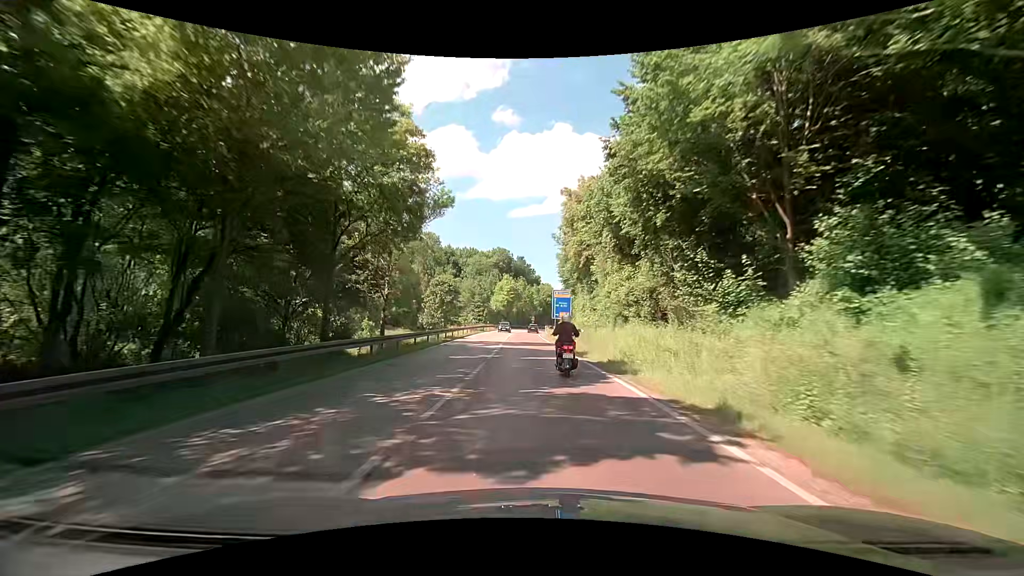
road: secondary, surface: asphalt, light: Day
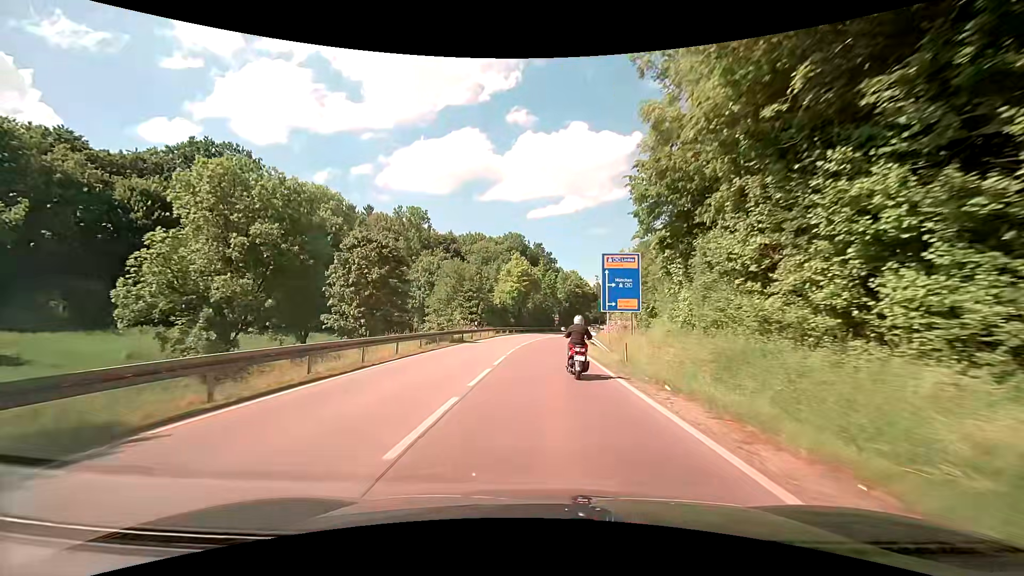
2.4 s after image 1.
(-0.4, +38.1) m; 0°
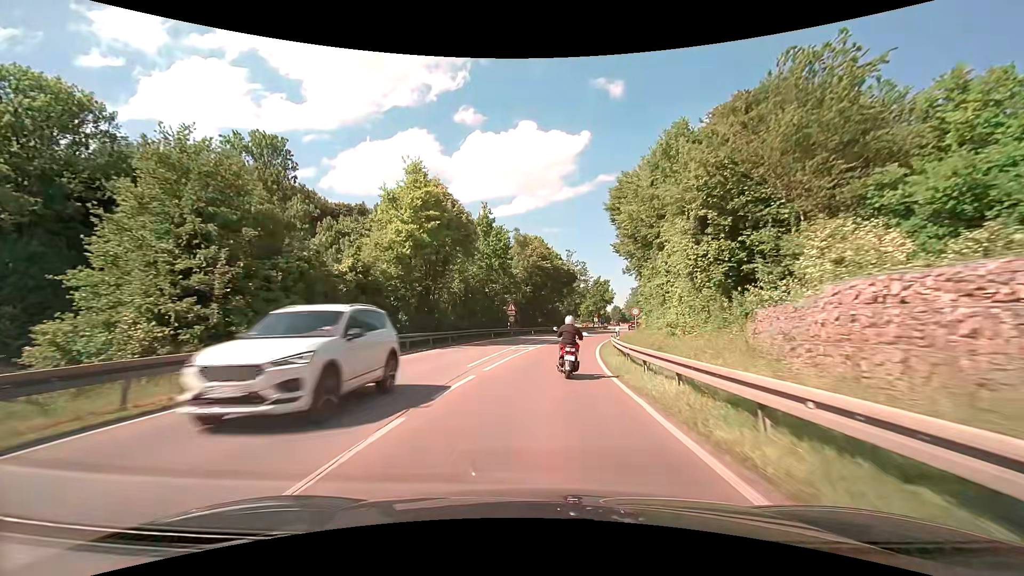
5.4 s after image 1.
(+0.3, +44.5) m; +4°
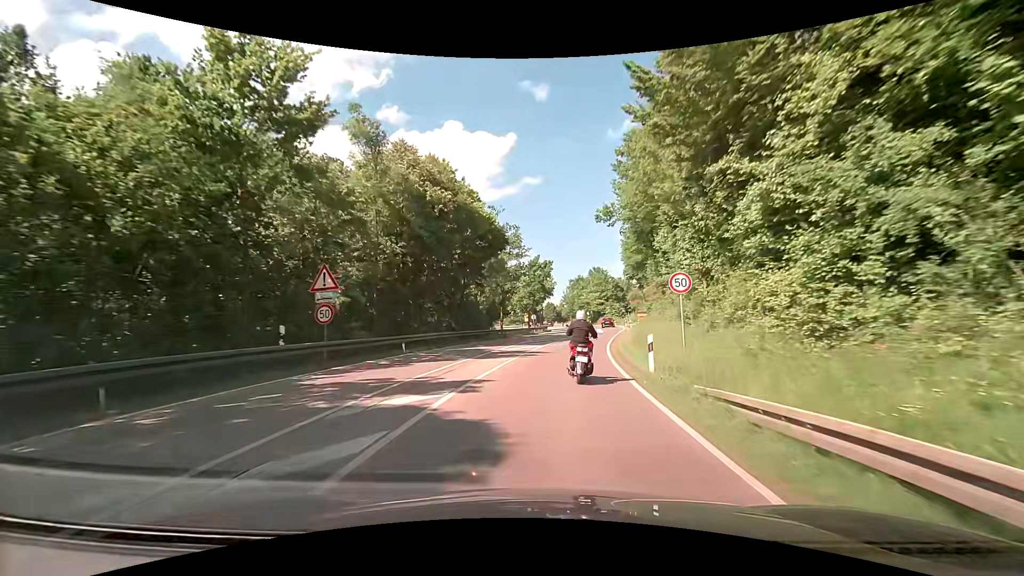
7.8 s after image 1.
(+2.1, +34.5) m; +8°
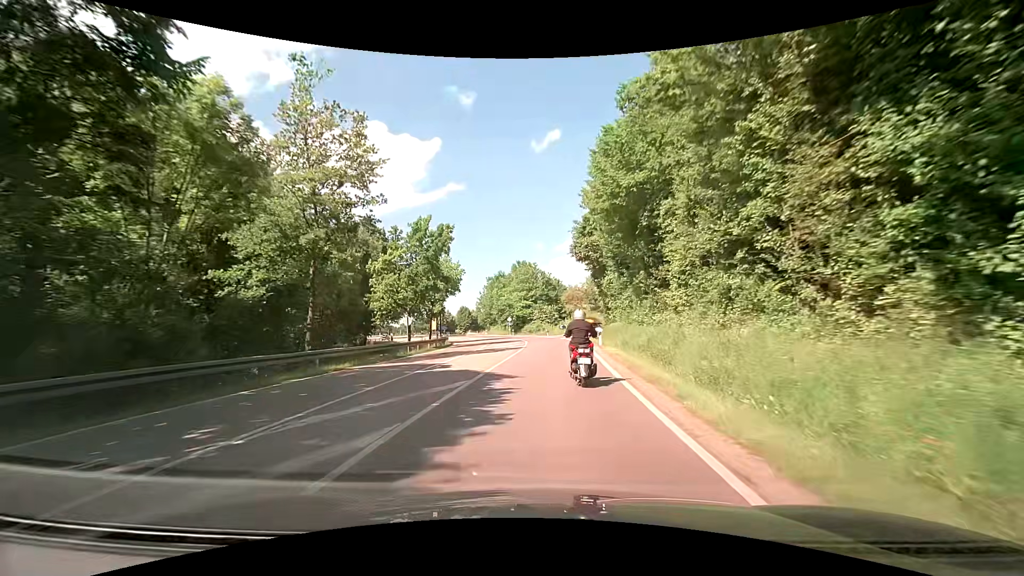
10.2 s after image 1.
(+2.5, +31.4) m; +9°
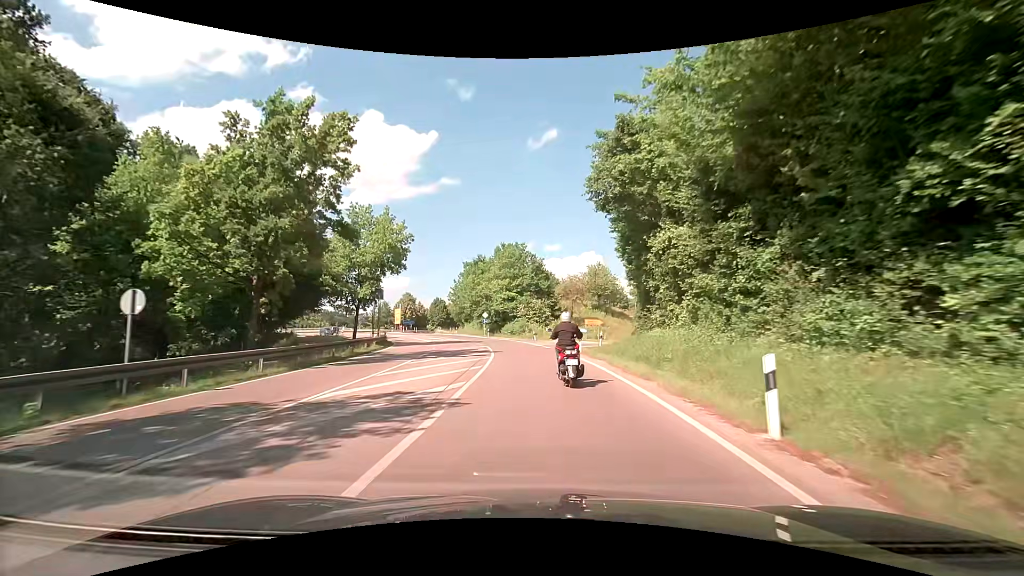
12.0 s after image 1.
(+0.2, +22.2) m; +1°
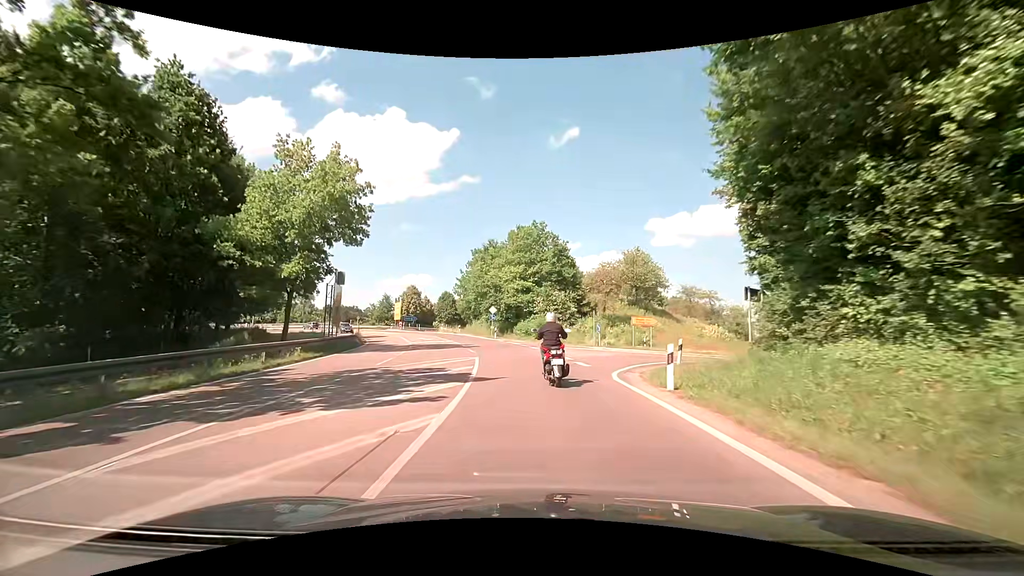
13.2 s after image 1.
(-0.3, +14.6) m; -2°
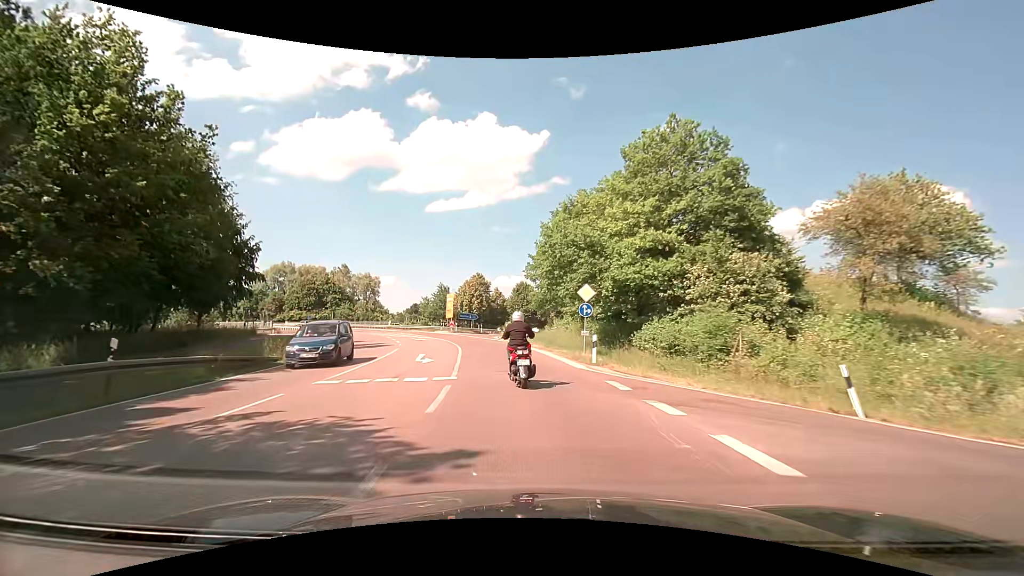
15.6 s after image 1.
(-2.3, +29.1) m; -10°
(0, +10) (-2, +20) (-3, +30) (-6, +39) (-9, +49) (-13, +58) (-17, +67) (-23, +76) (-28, +84) (-34, +92) m
